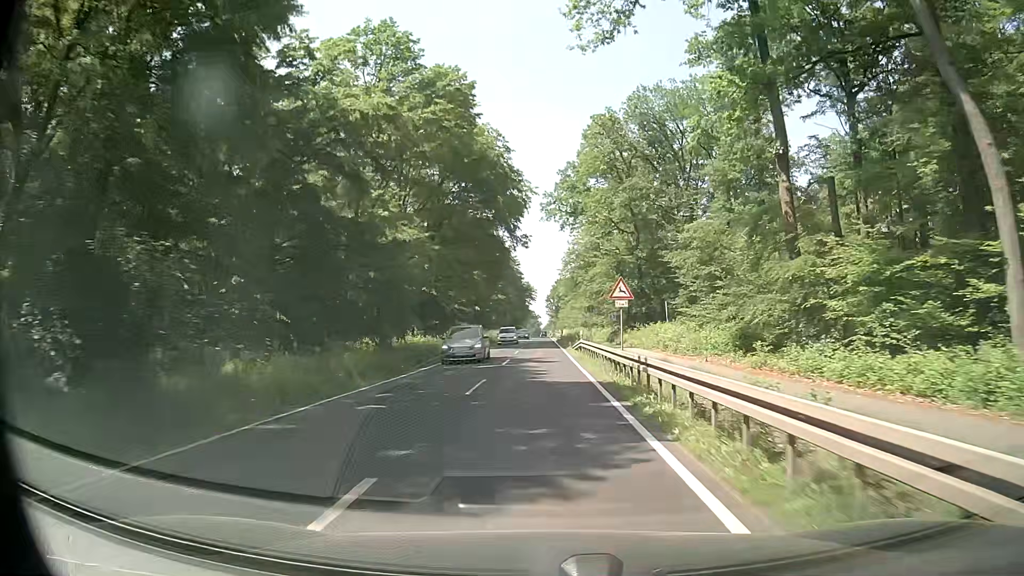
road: secondary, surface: asphalt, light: Day
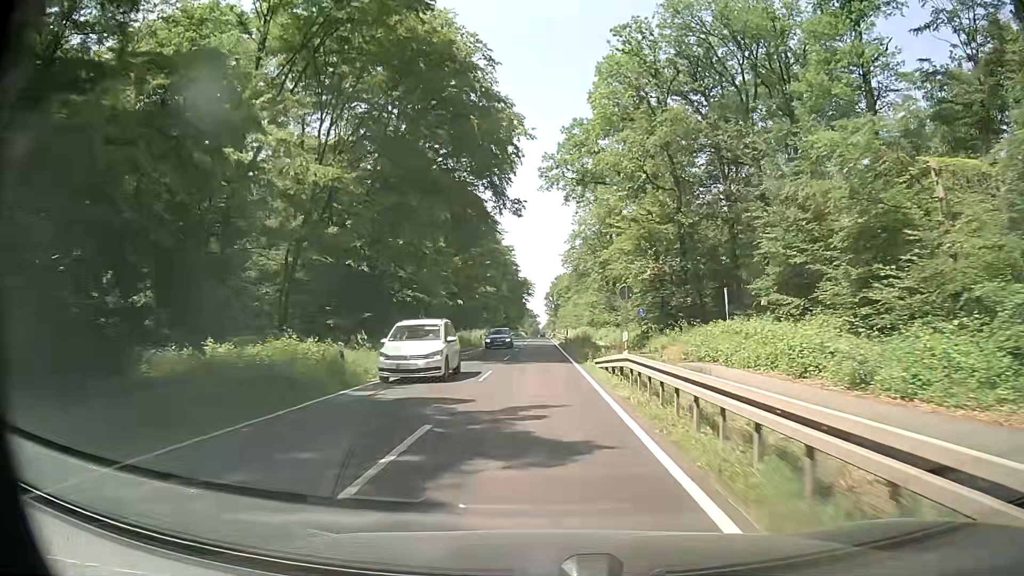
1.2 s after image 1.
(-0.2, +20.7) m; 0°
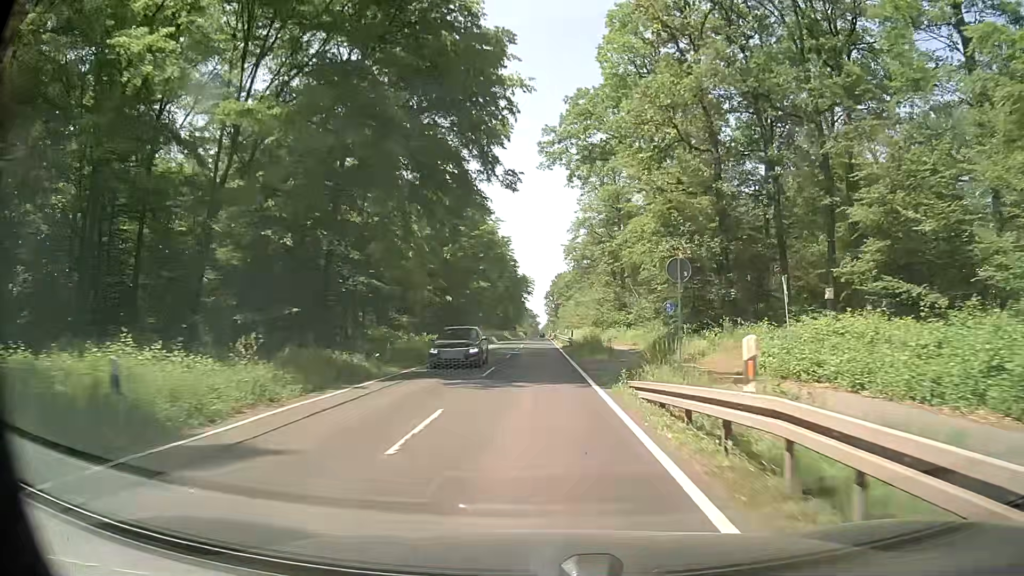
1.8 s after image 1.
(-0.1, +10.3) m; -1°
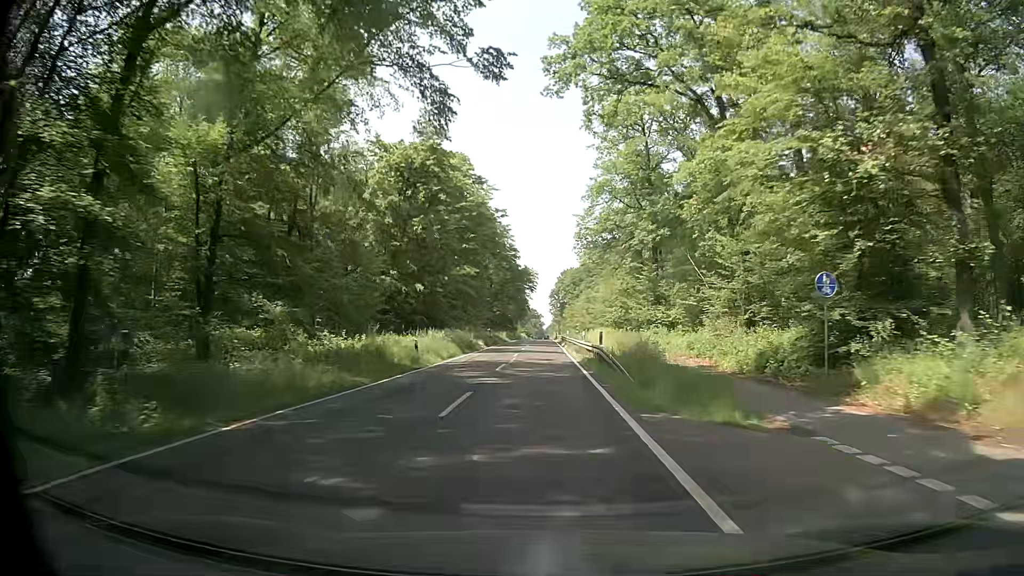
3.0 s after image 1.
(+0.1, +20.7) m; 0°
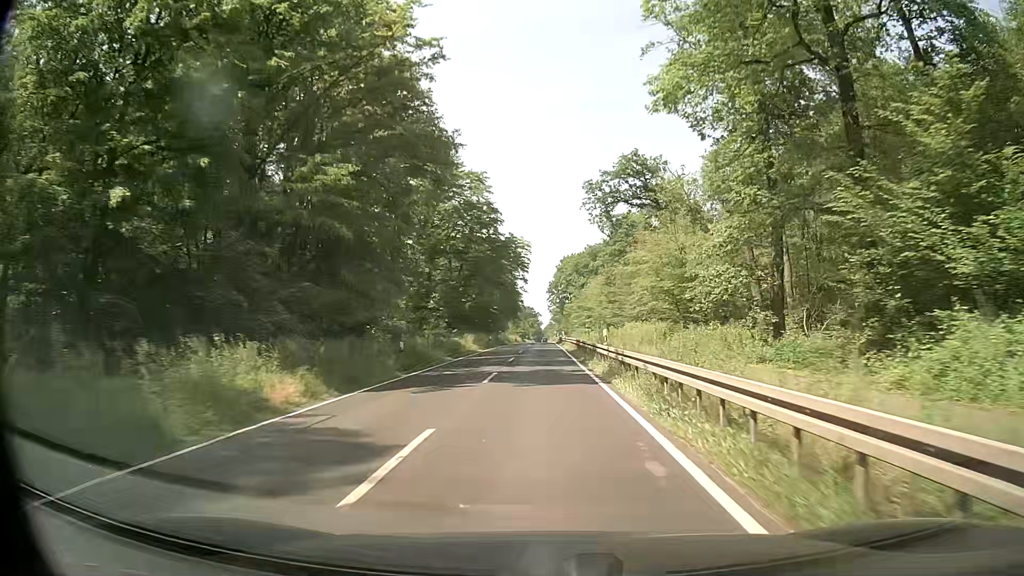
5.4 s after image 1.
(-0.2, +41.3) m; -1°
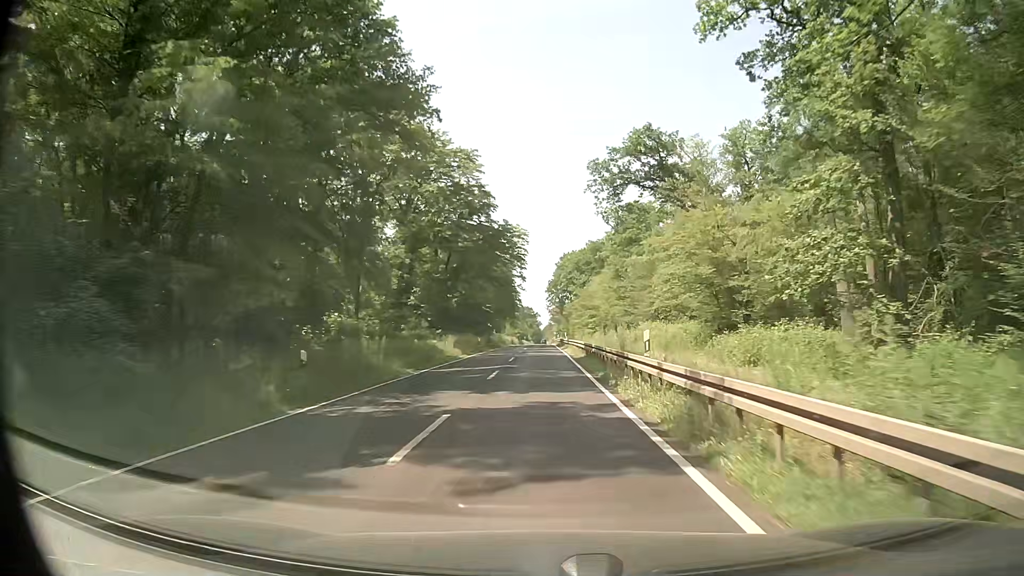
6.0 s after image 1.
(+0.1, +10.3) m; 0°
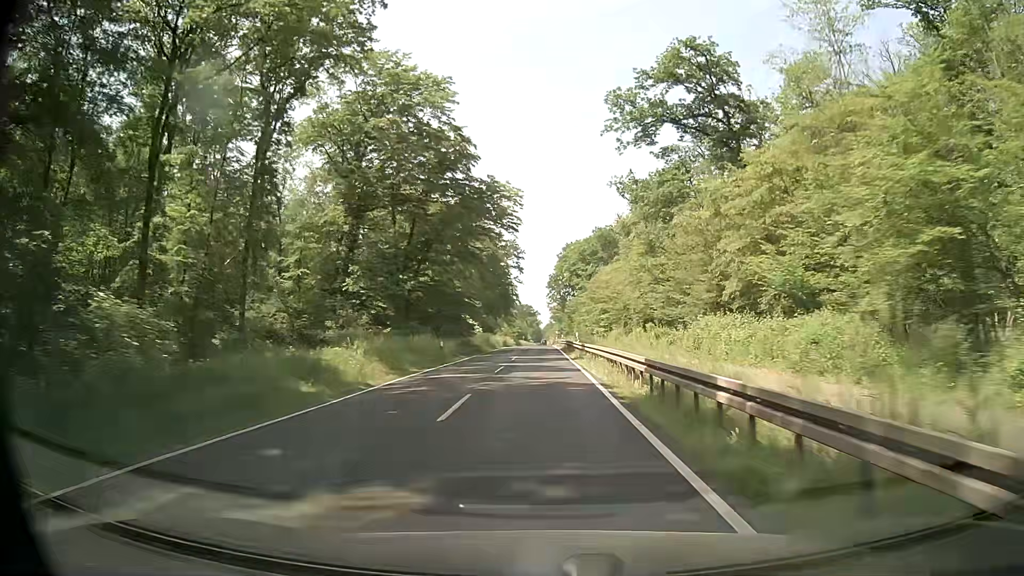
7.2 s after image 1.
(+0.2, +20.7) m; 0°
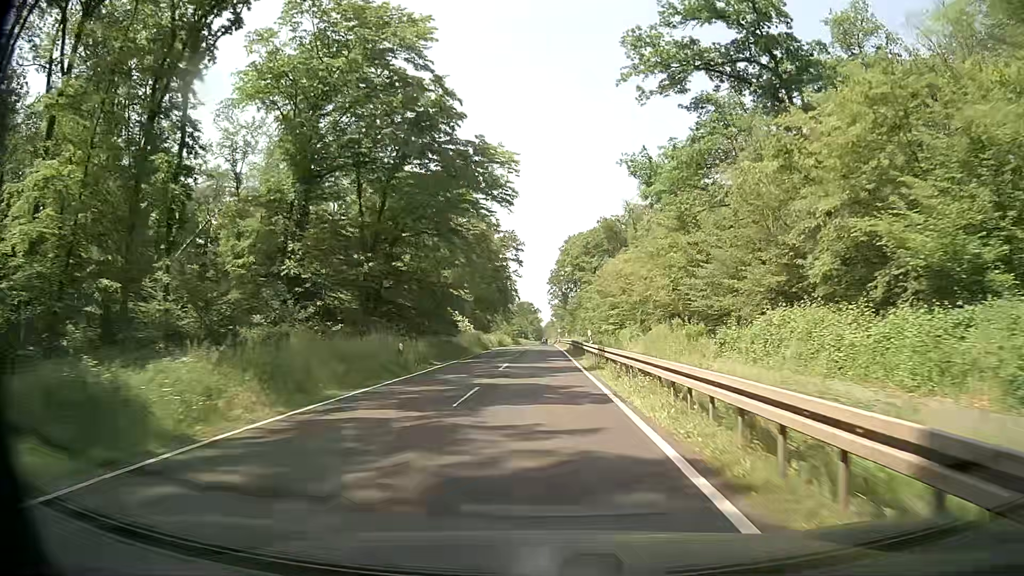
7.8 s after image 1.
(+0.1, +10.4) m; +1°
(0, +10) (0, +20) (0, +30) (0, +40) (0, +50) (0, +60) (0, +70) (0, +80) (0, +90) (0, +100) m
